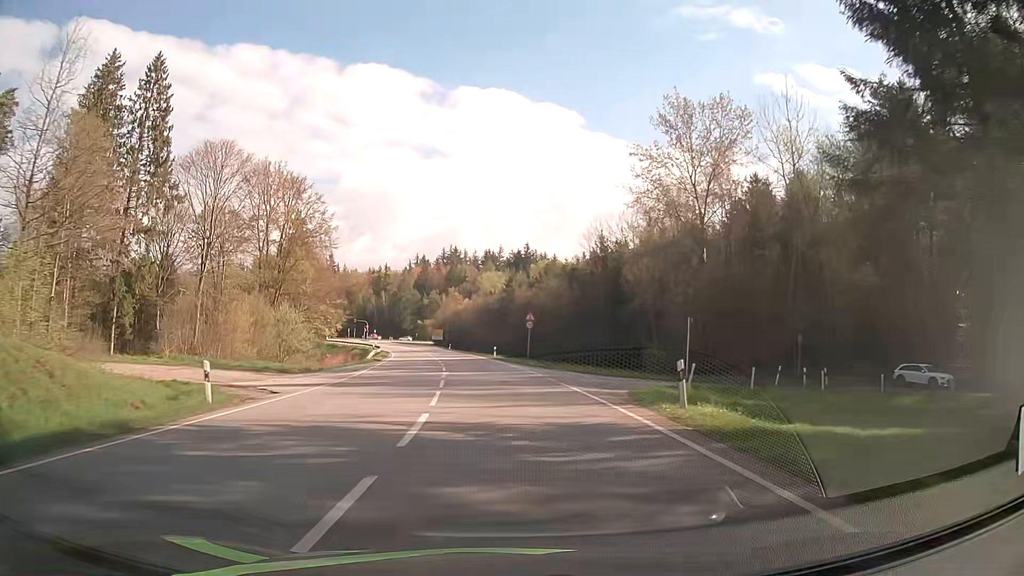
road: secondary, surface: asphalt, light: Day
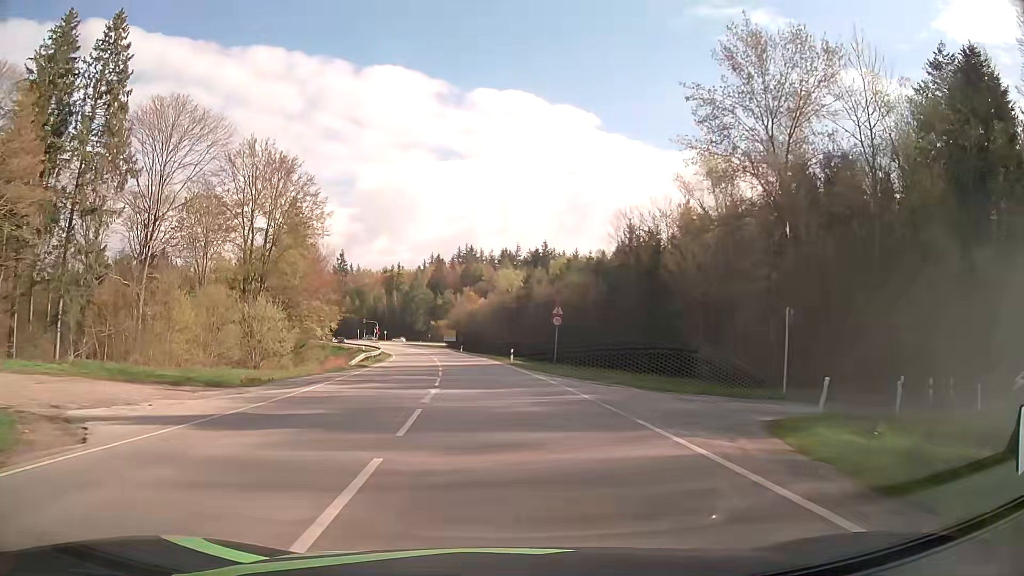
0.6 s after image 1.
(-0.2, +10.9) m; -2°
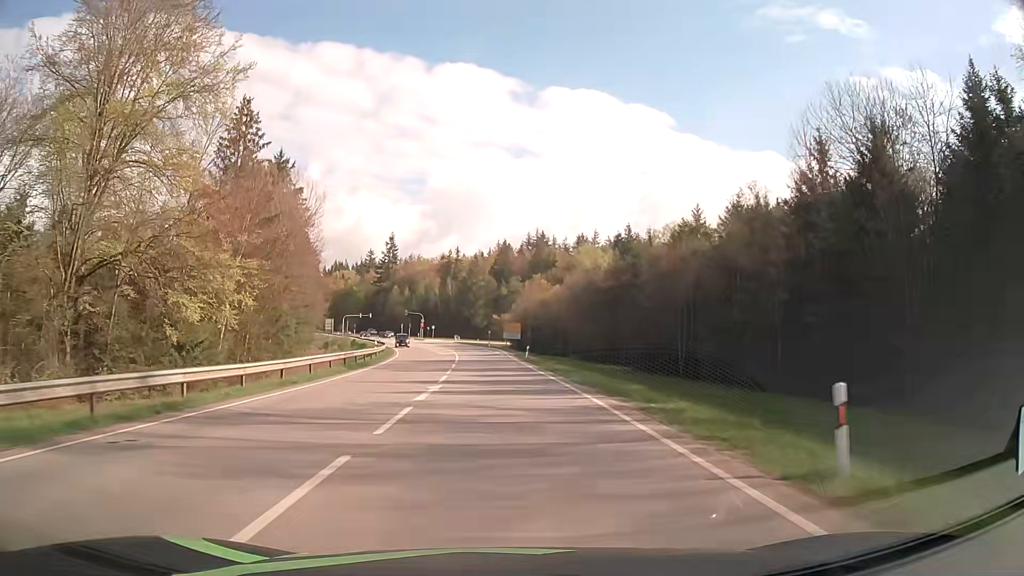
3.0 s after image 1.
(-2.1, +42.2) m; -6°
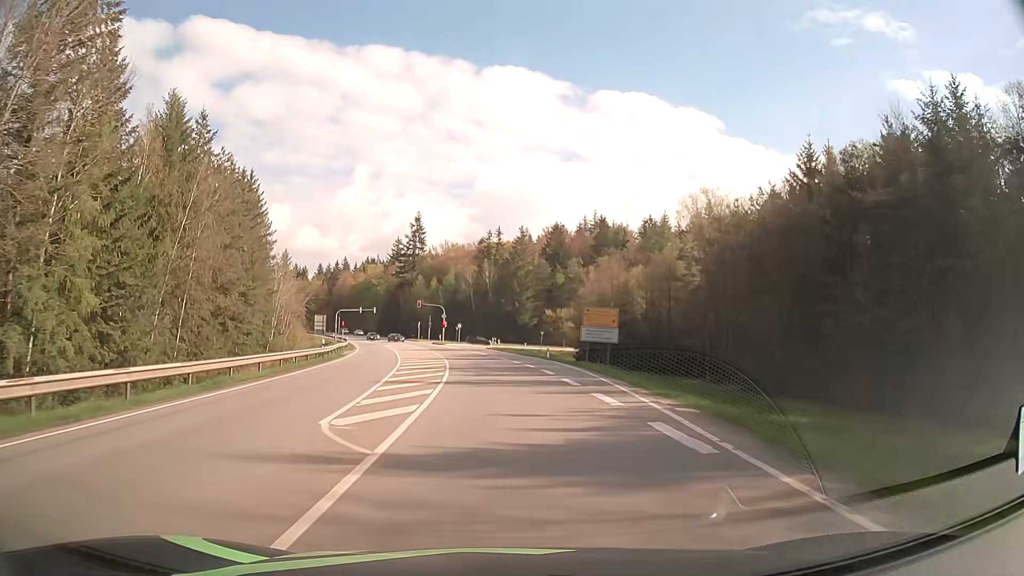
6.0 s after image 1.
(-1.9, +49.5) m; -4°
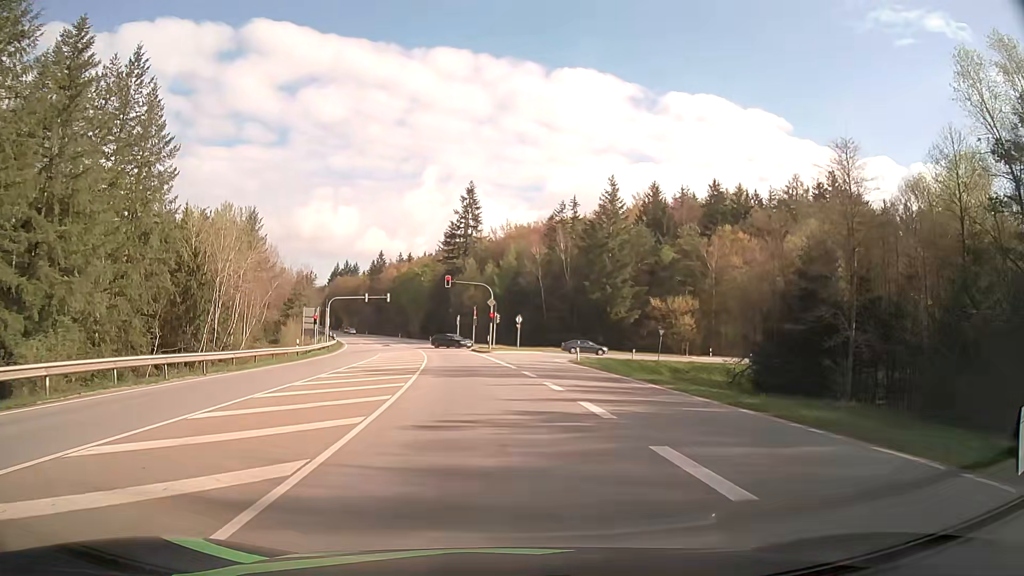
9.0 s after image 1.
(-2.0, +44.6) m; -6°
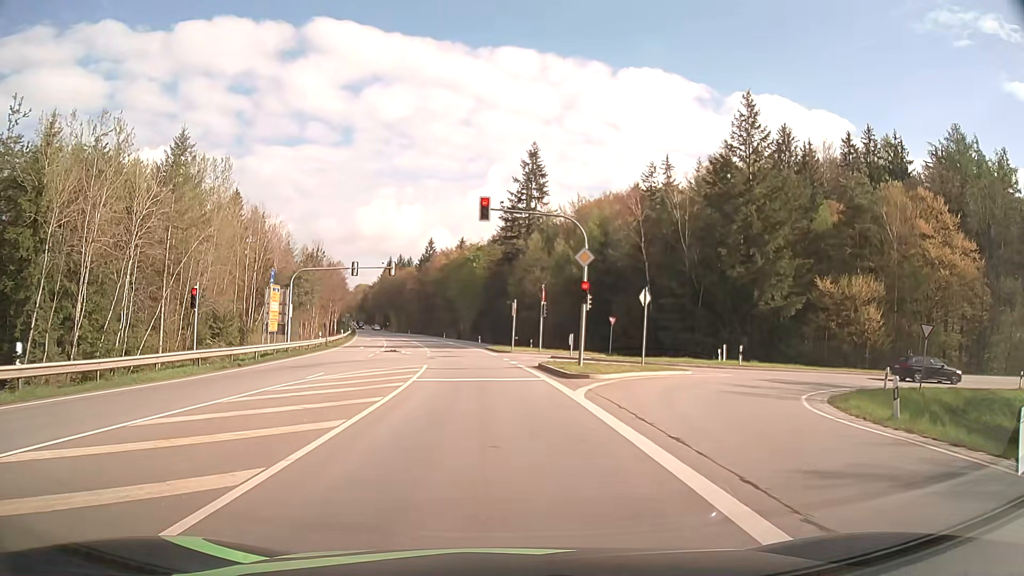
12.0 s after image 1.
(-1.7, +33.5) m; -6°
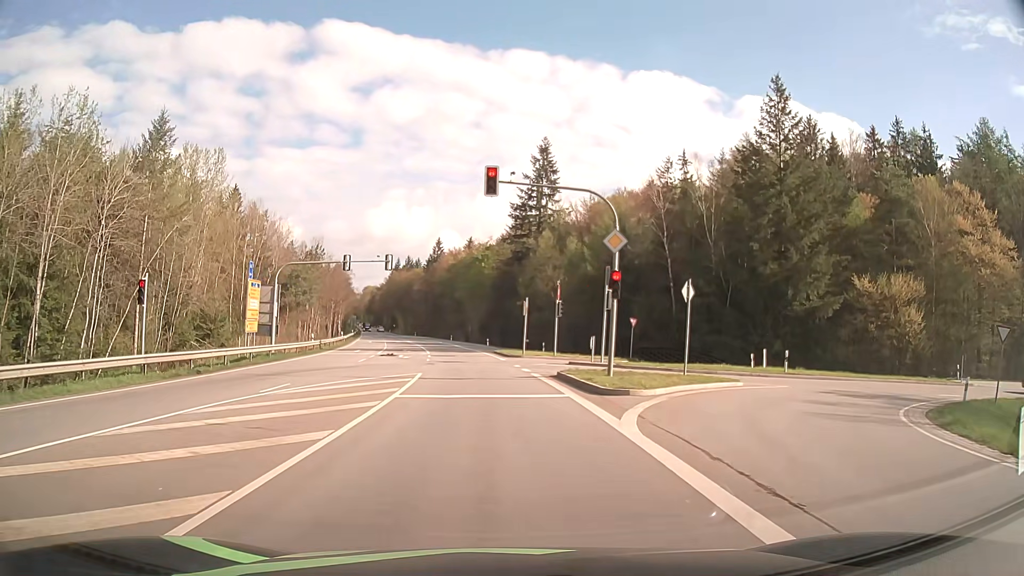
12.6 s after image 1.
(0.0, +5.0) m; -1°
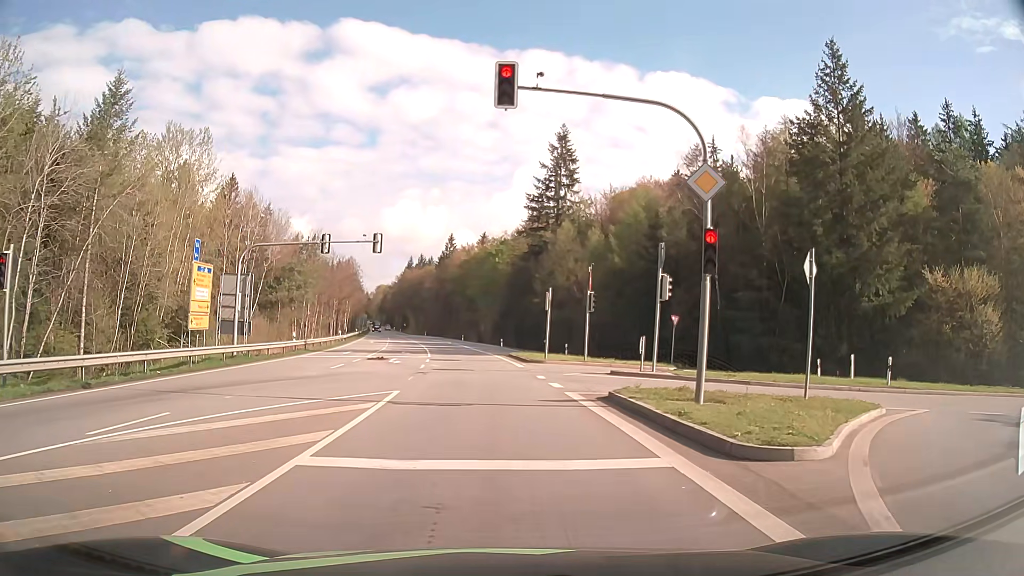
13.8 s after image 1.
(0.0, +8.1) m; -1°
(0, +10) (-1, +20) (-1, +30) (-2, +40) (-3, +50) (-5, +60) (-6, +70) (-8, +80) (-10, +89) (-12, +99) m
